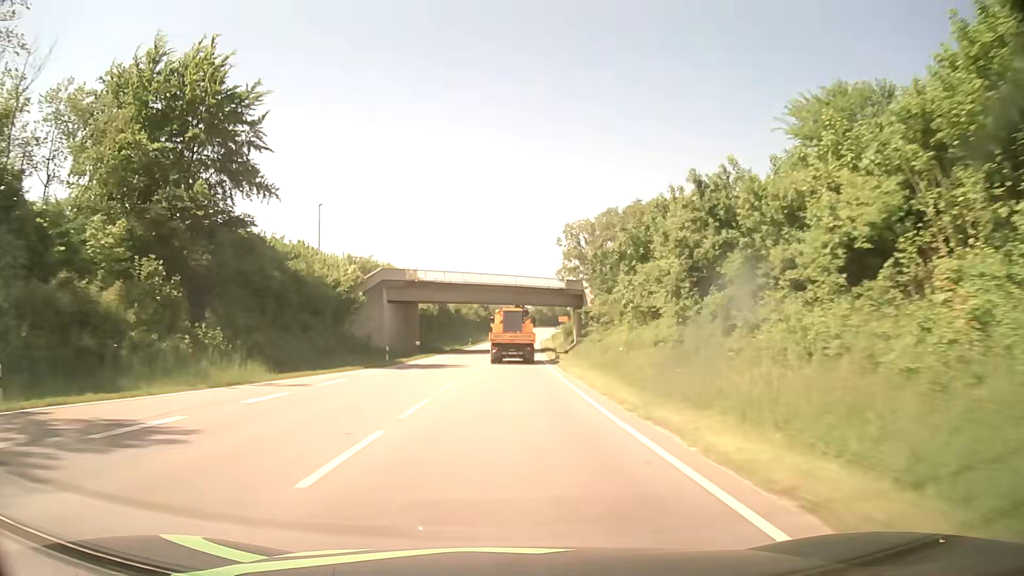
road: primary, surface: asphalt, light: Day
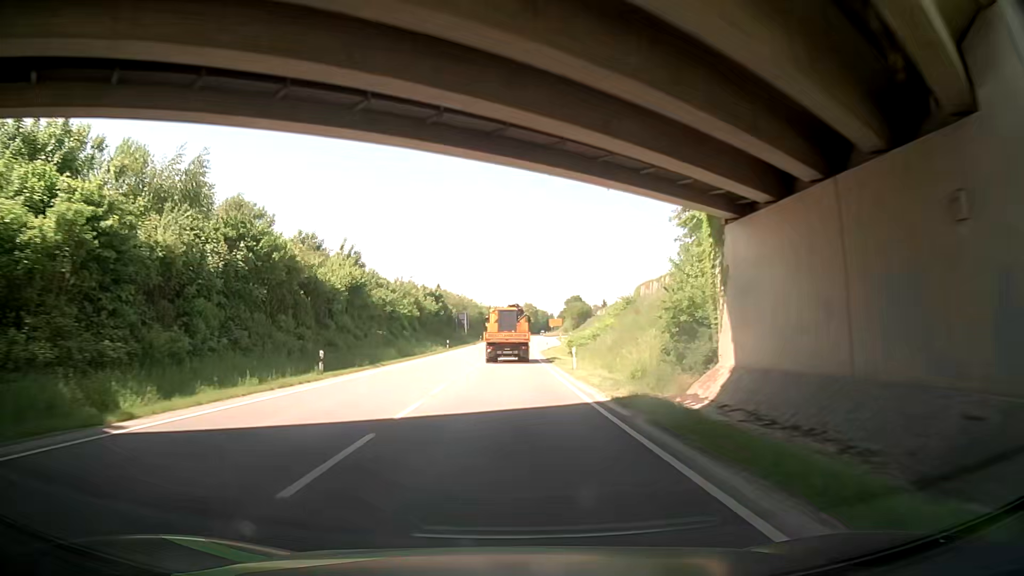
(+1.3, +65.7) m; +3°
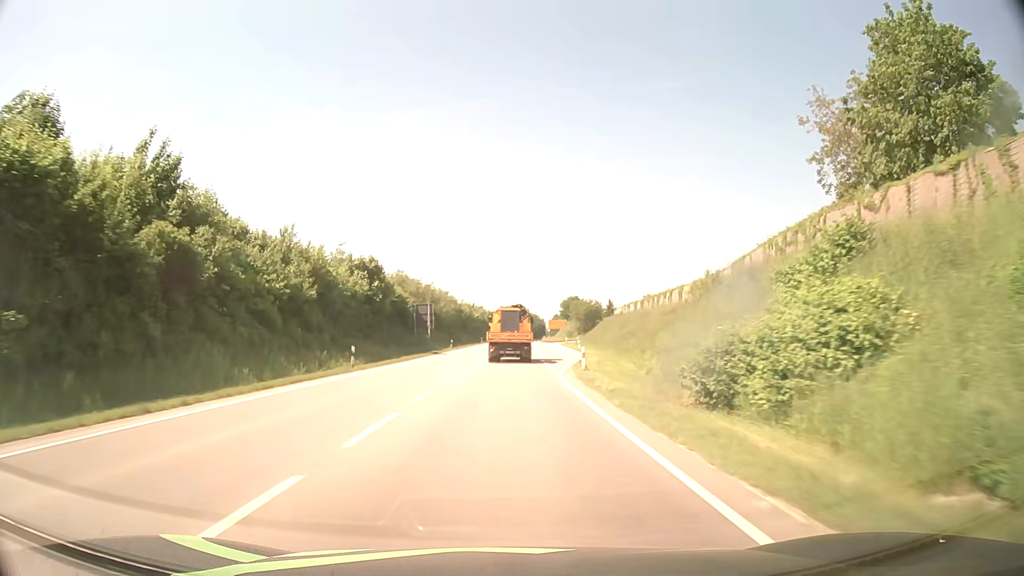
(-0.3, +39.2) m; 0°
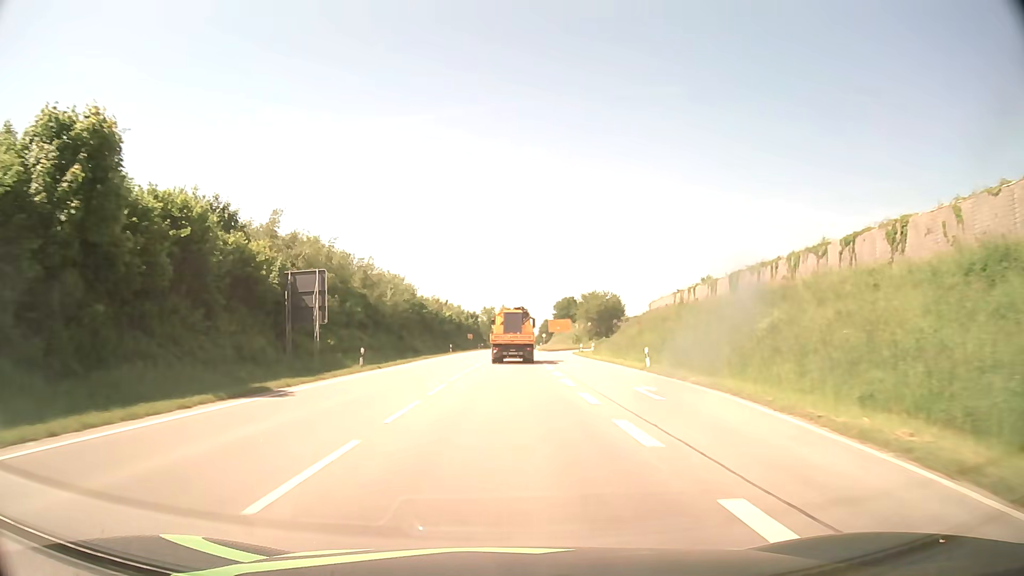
(+0.3, +38.8) m; +1°
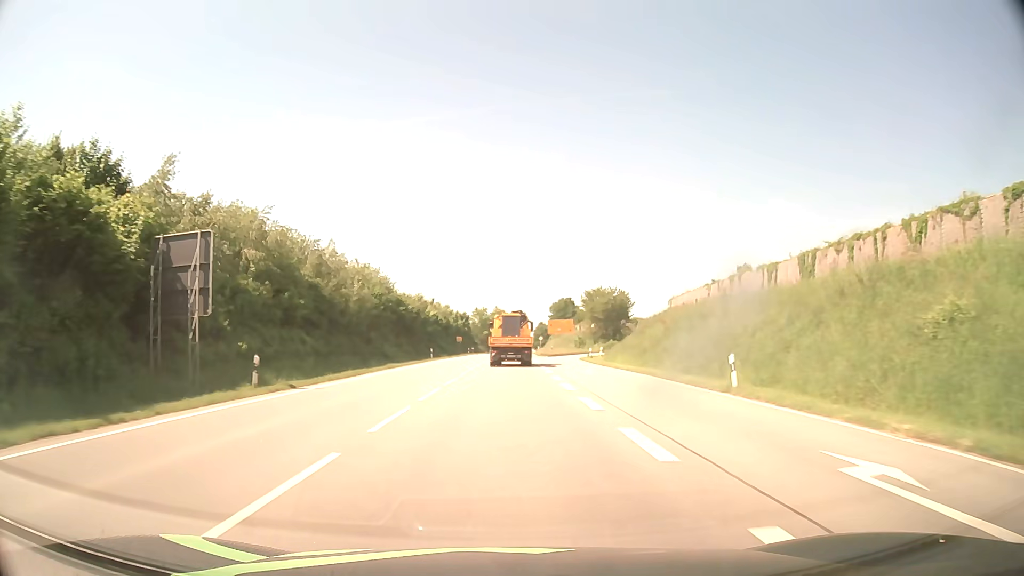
(+0.1, +12.9) m; +1°
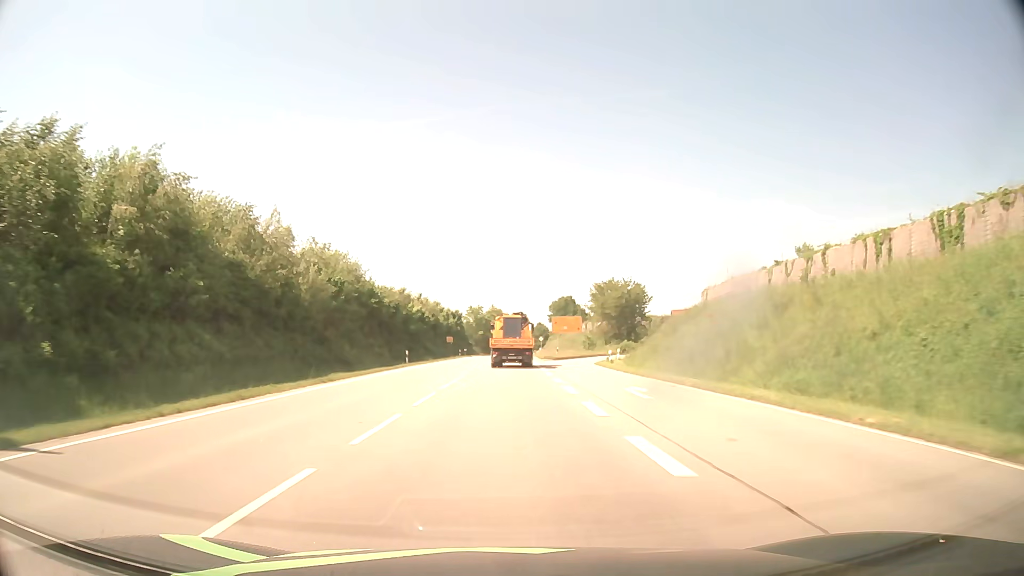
(0.0, +12.9) m; 0°
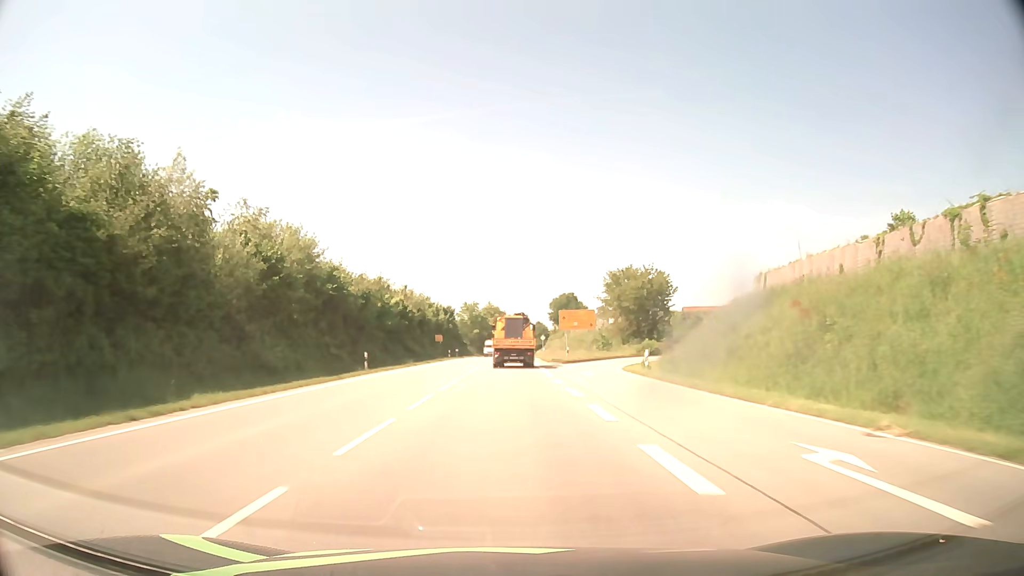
(0.0, +12.9) m; 0°
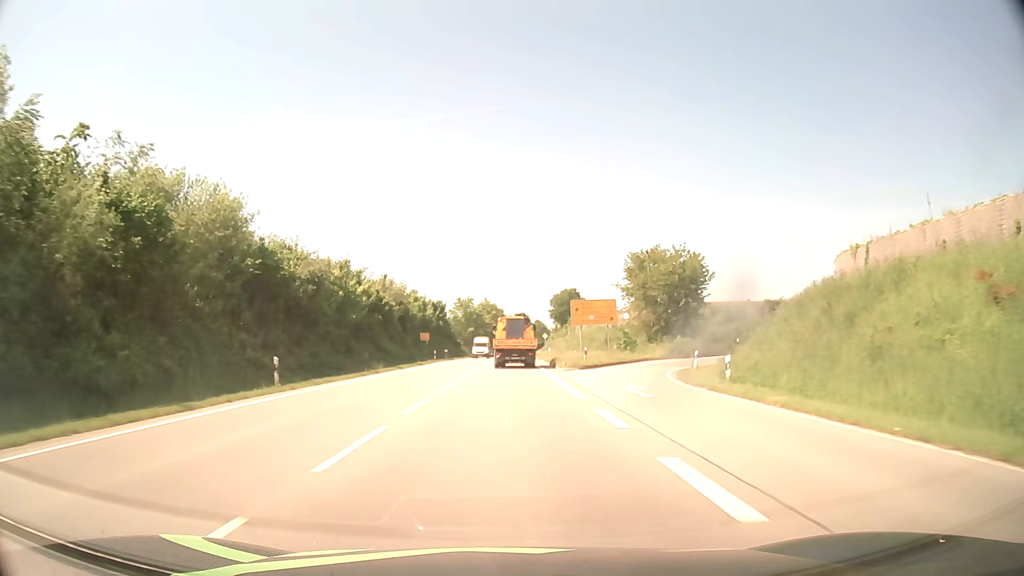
(0.0, +13.0) m; 0°
(0, +10) (0, +20) (0, +30) (0, +40) (0, +50) (0, +60) (+1, +70) (+1, +80) (+1, +90) (+1, +100) m
